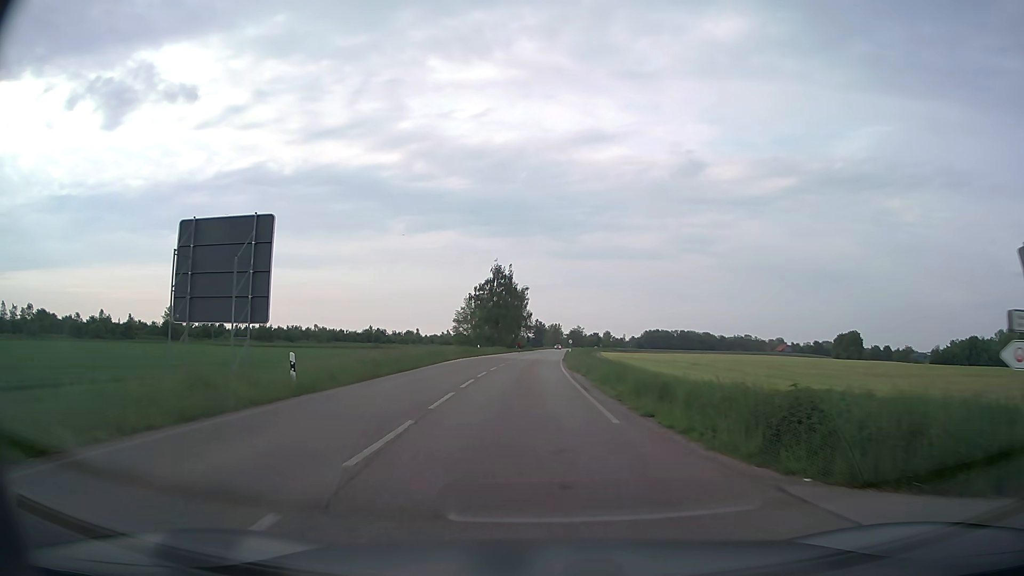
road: secondary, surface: asphalt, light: Day
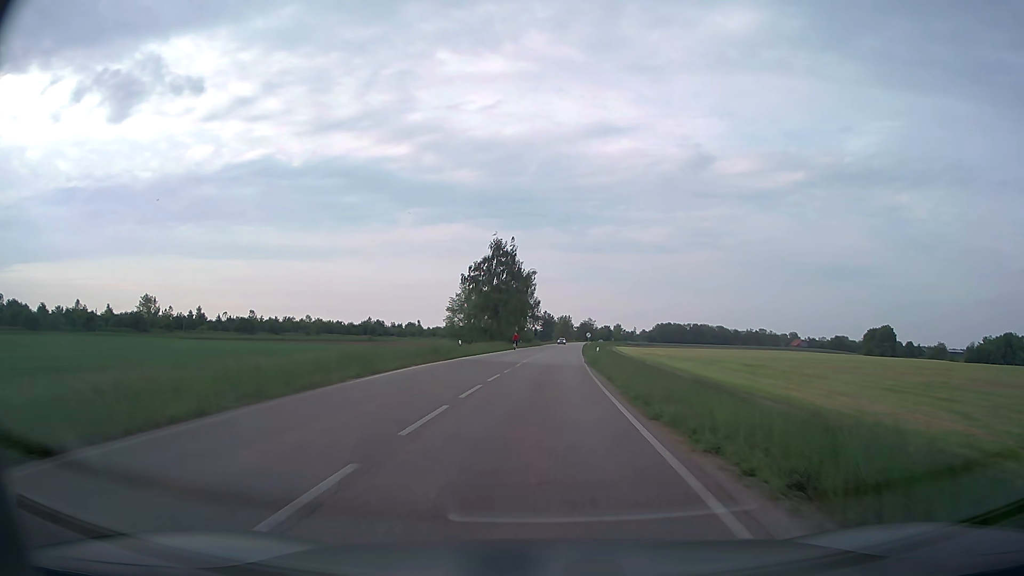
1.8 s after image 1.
(-0.5, +22.0) m; -1°
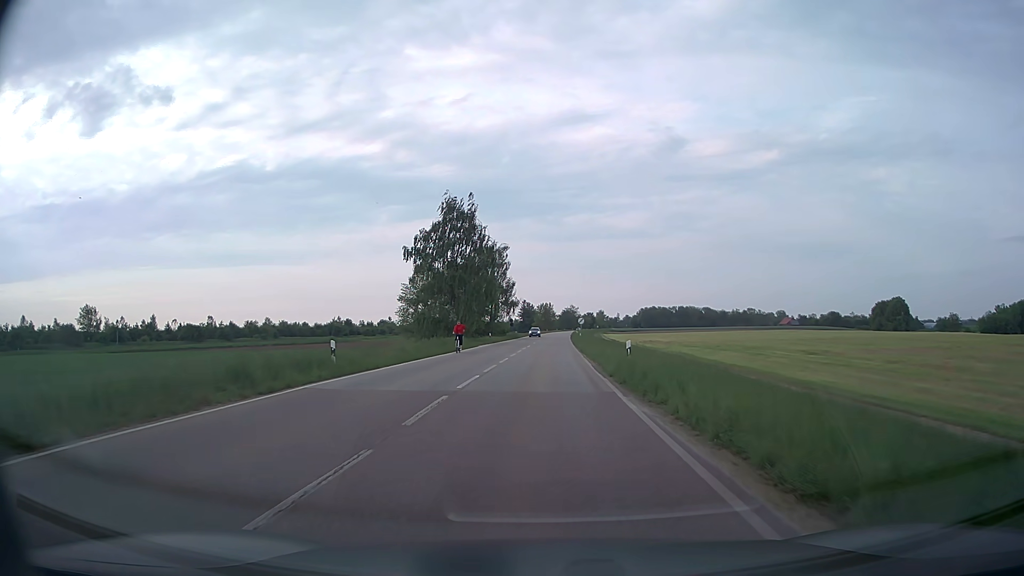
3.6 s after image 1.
(+0.5, +23.3) m; +2°
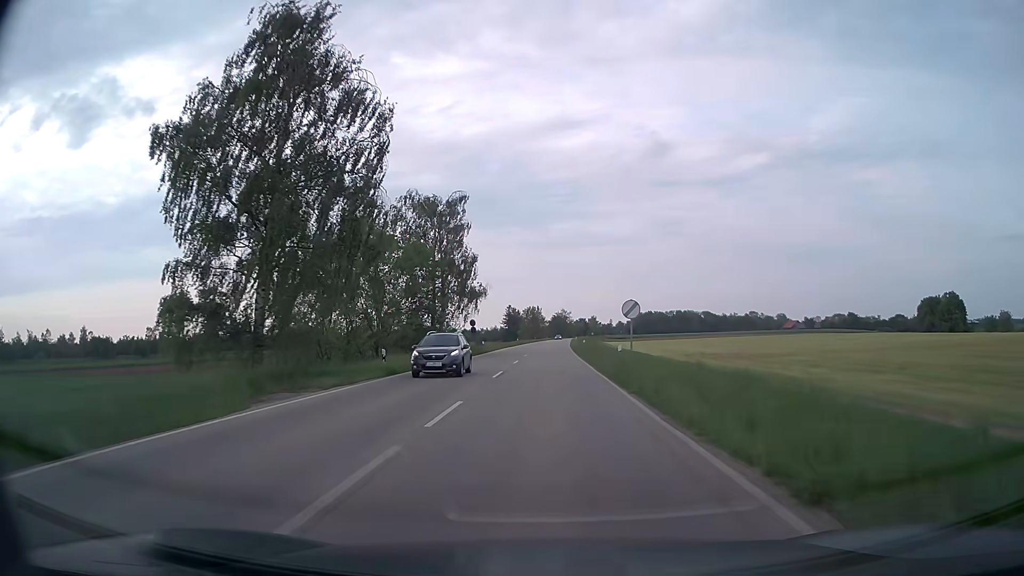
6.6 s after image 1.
(+0.3, +41.8) m; +1°
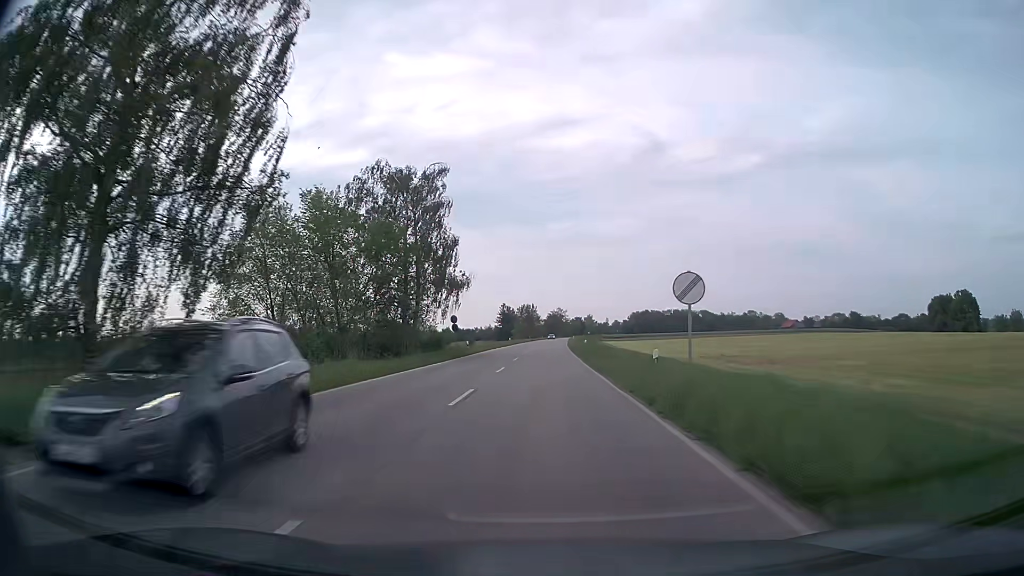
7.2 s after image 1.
(0.0, +9.3) m; +1°
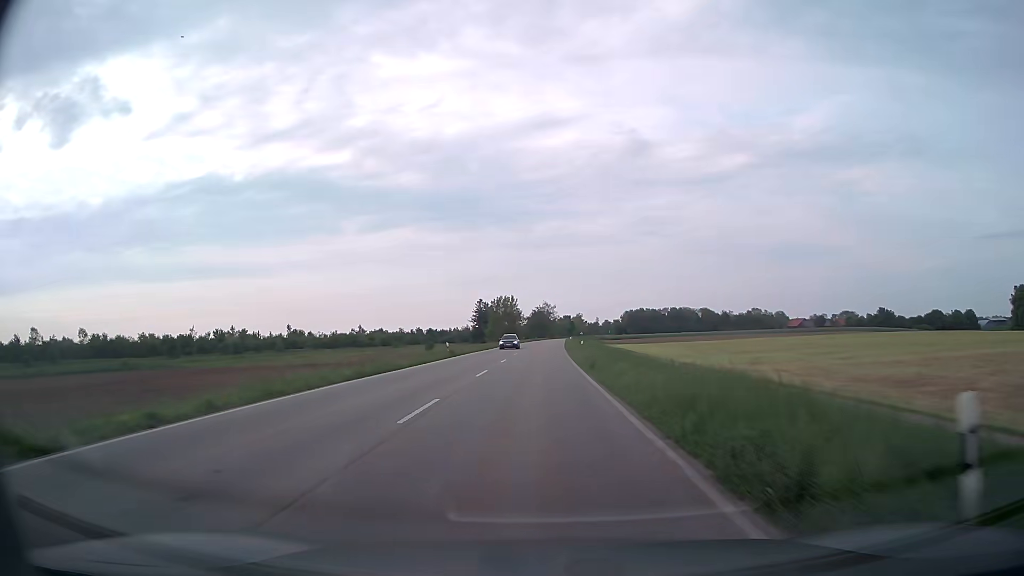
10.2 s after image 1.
(+0.5, +50.9) m; +1°
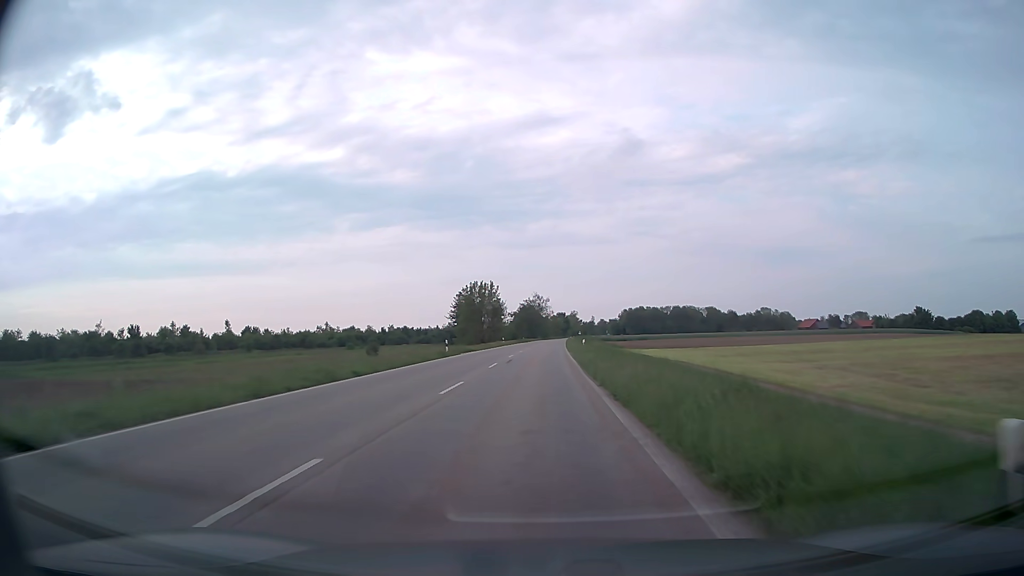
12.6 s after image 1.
(+0.2, +43.3) m; +1°
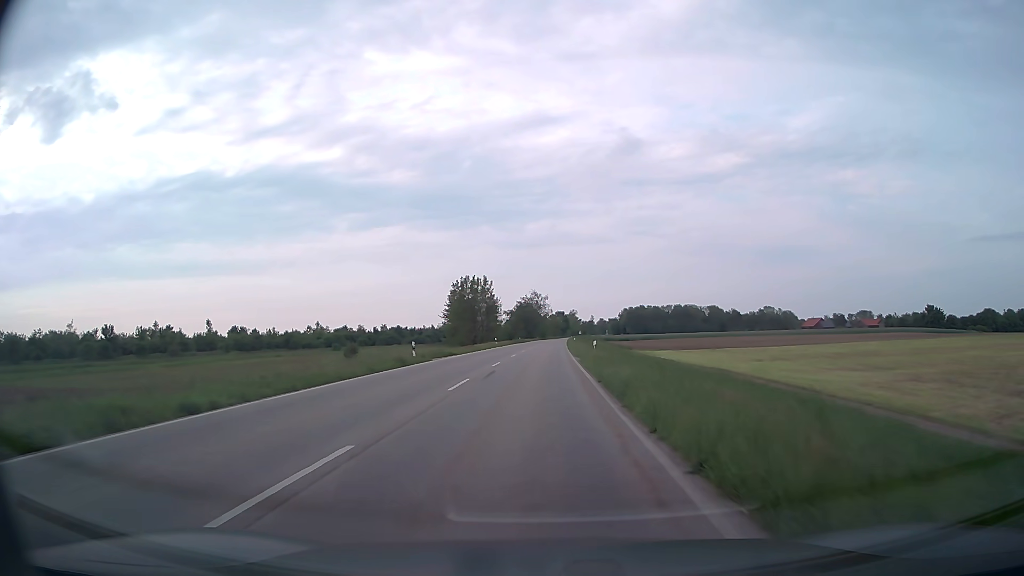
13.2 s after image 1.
(0.0, +11.0) m; 0°
(0, +10) (0, +20) (0, +30) (0, +40) (0, +50) (0, +60) (+1, +70) (+1, +80) (+1, +90) (+2, +100) m
